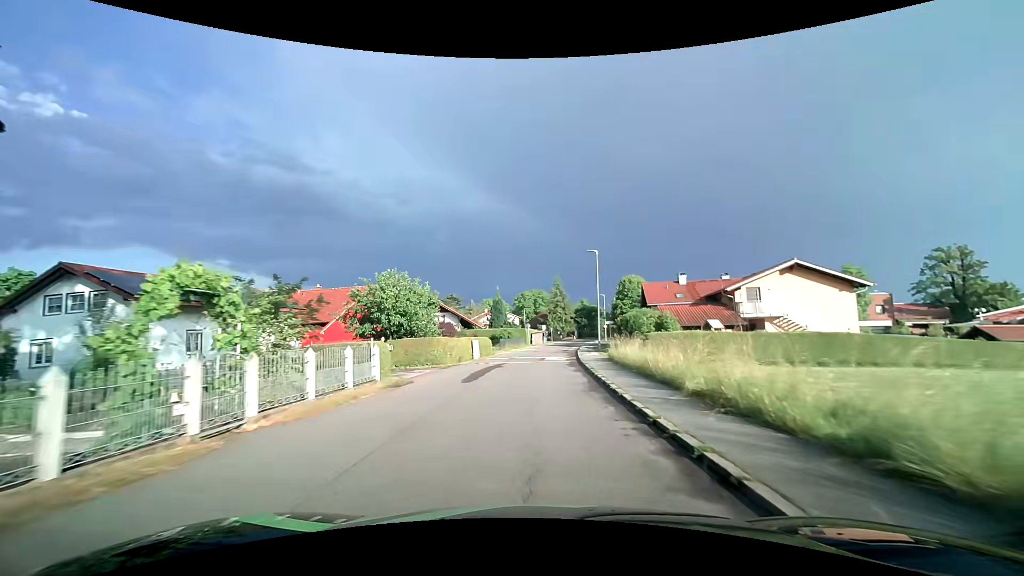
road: residential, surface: asphalt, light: Day
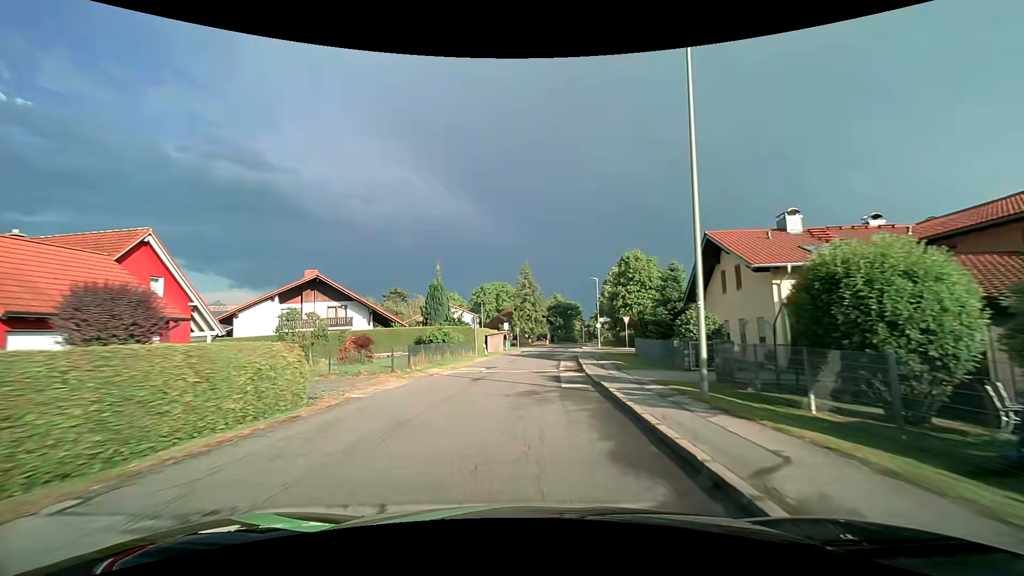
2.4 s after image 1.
(+1.3, +29.0) m; +5°
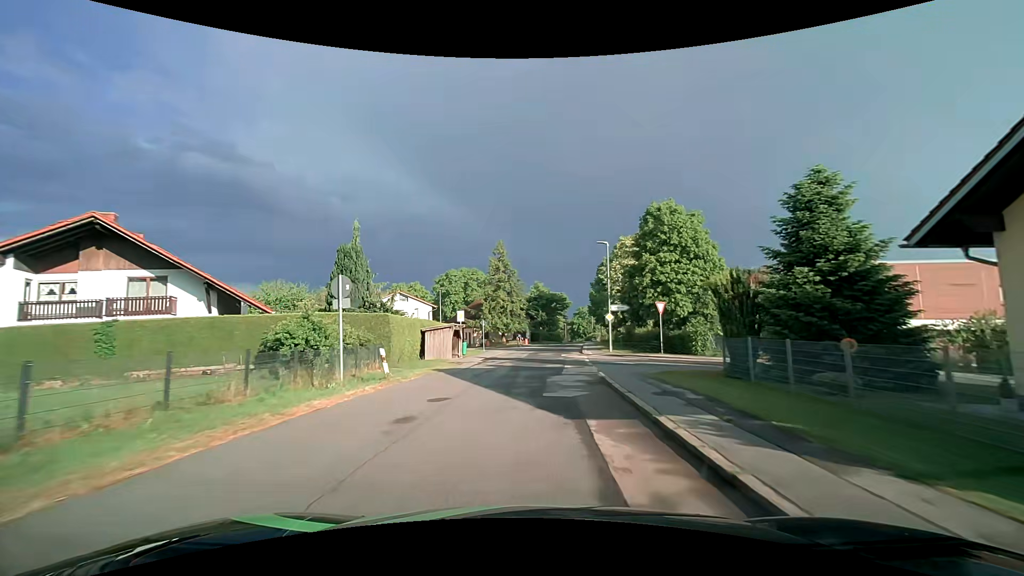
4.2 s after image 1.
(+0.4, +21.3) m; +2°
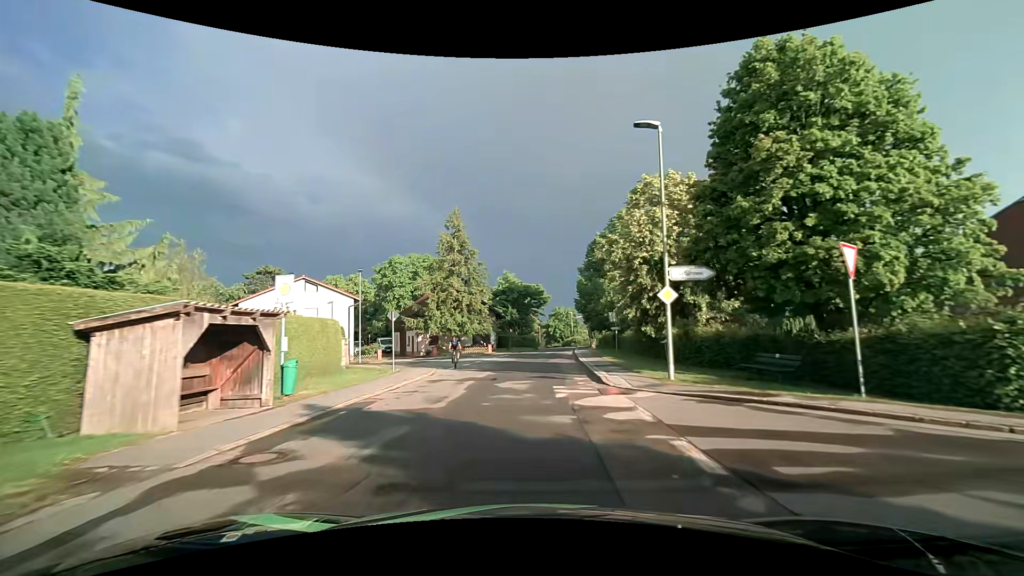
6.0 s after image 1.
(+0.7, +20.8) m; +4°
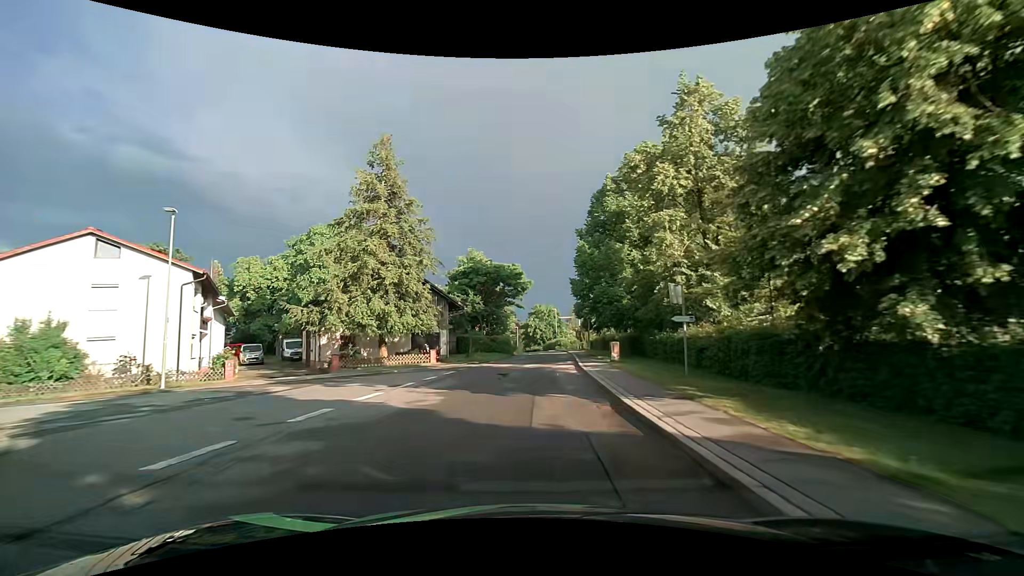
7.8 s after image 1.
(+0.4, +20.4) m; +2°
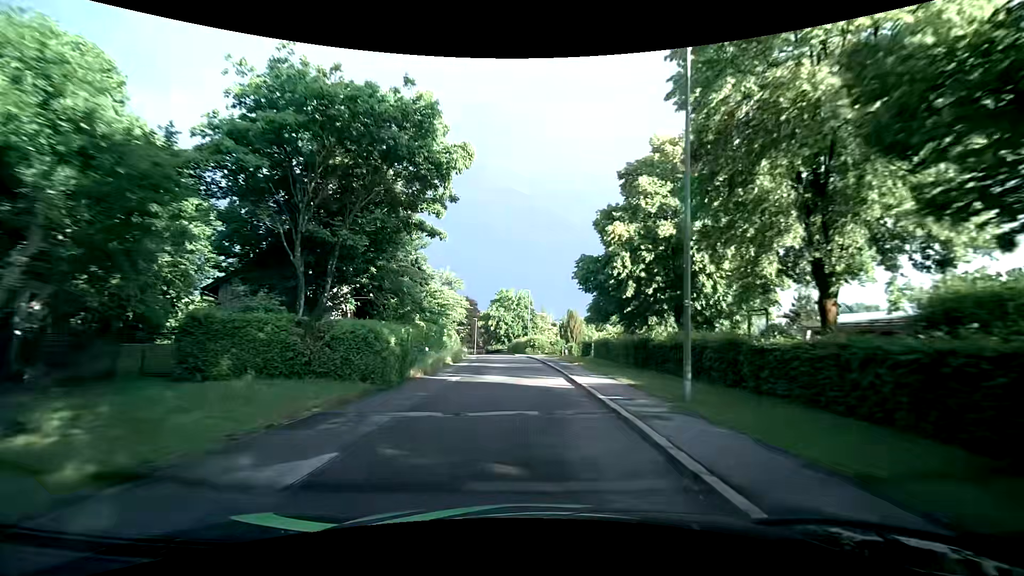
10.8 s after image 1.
(+1.2, +34.0) m; +3°
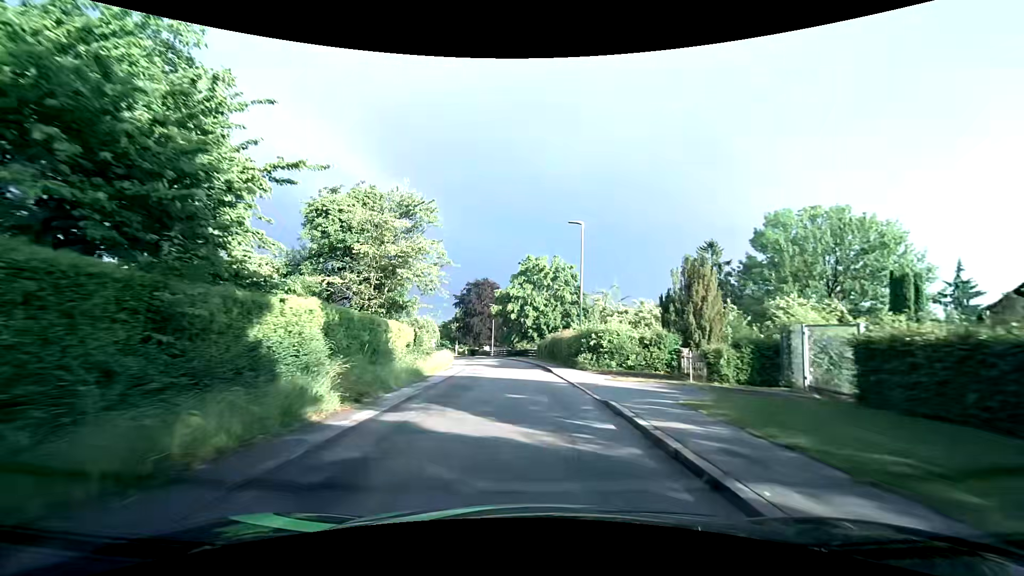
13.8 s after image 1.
(-0.4, +33.8) m; -3°
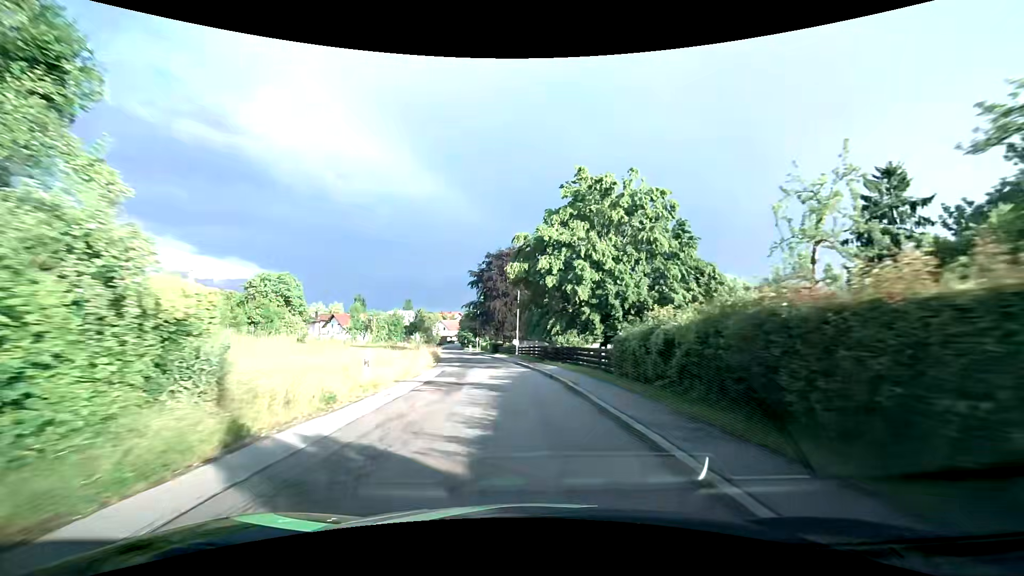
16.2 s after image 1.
(-0.8, +28.3) m; -4°
(0, +10) (-1, +20) (-2, +30) (-3, +40) (-5, +50) (-7, +60) (-8, +69) (-10, +79) (-12, +89) (-14, +99) m
